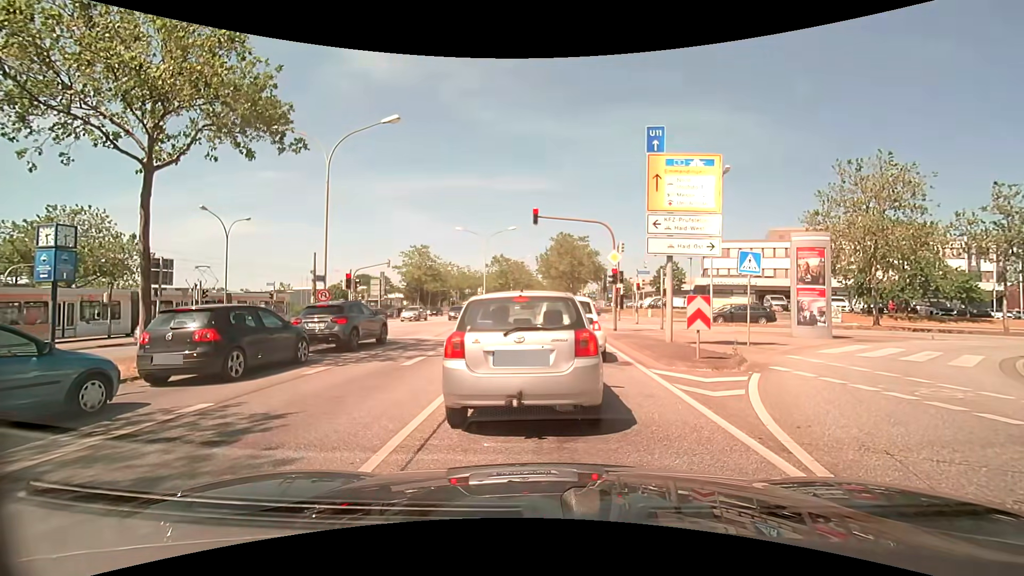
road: primary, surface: asphalt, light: Day
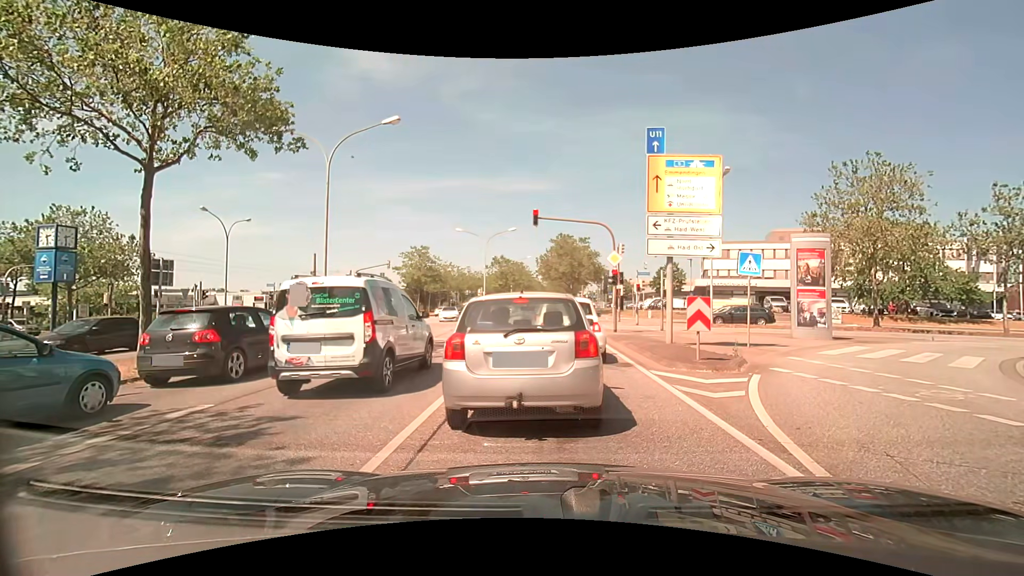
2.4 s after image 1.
(0.0, +0.1) m; 0°
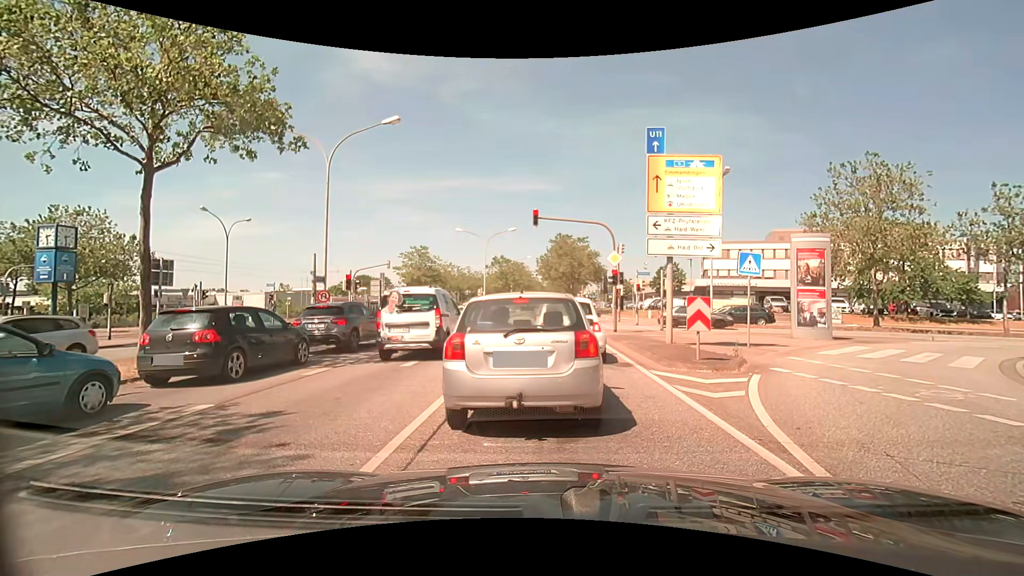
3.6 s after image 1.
(0.0, 0.0) m; 0°
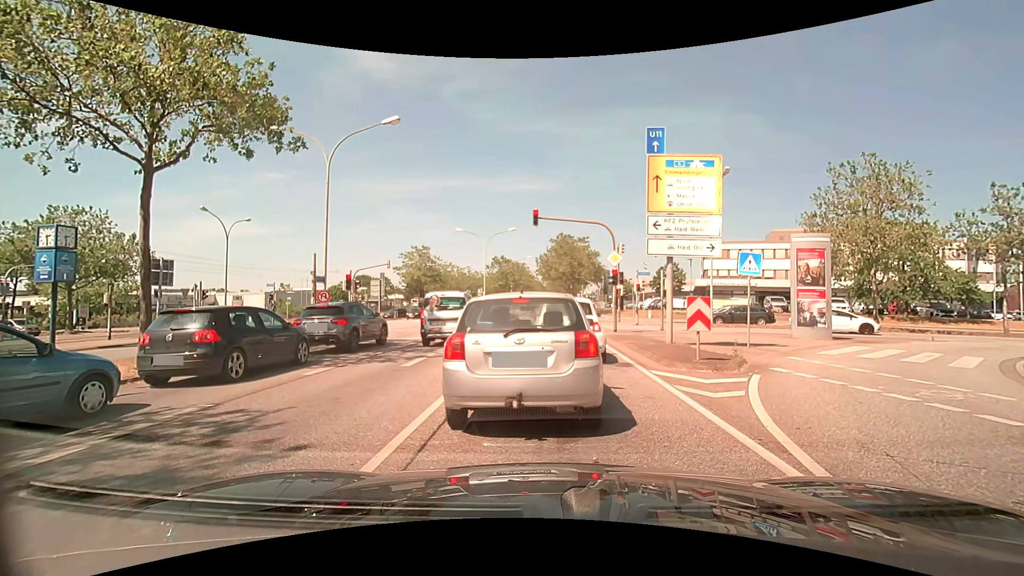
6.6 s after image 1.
(0.0, 0.0) m; 0°
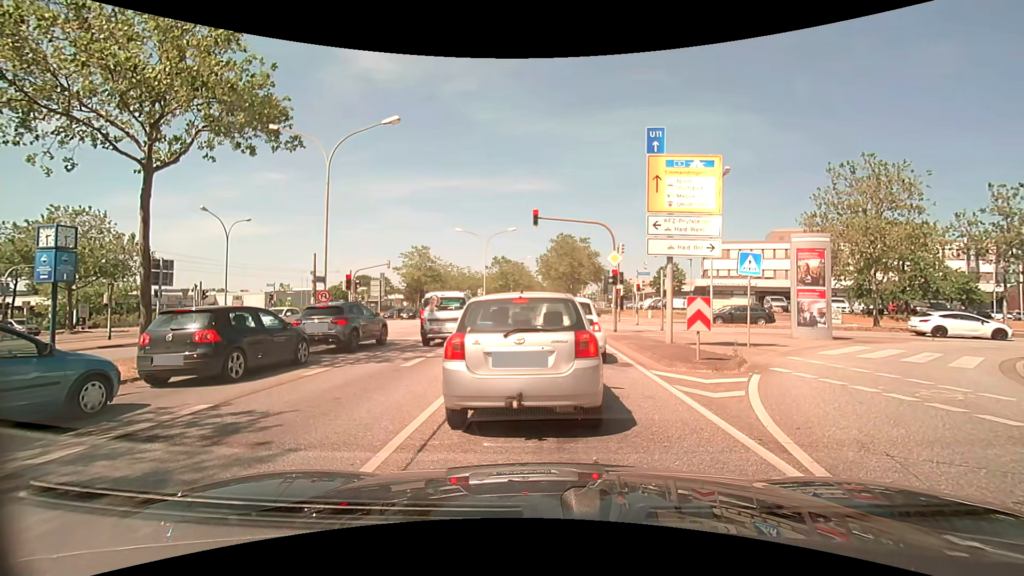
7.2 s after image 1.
(0.0, 0.0) m; 0°
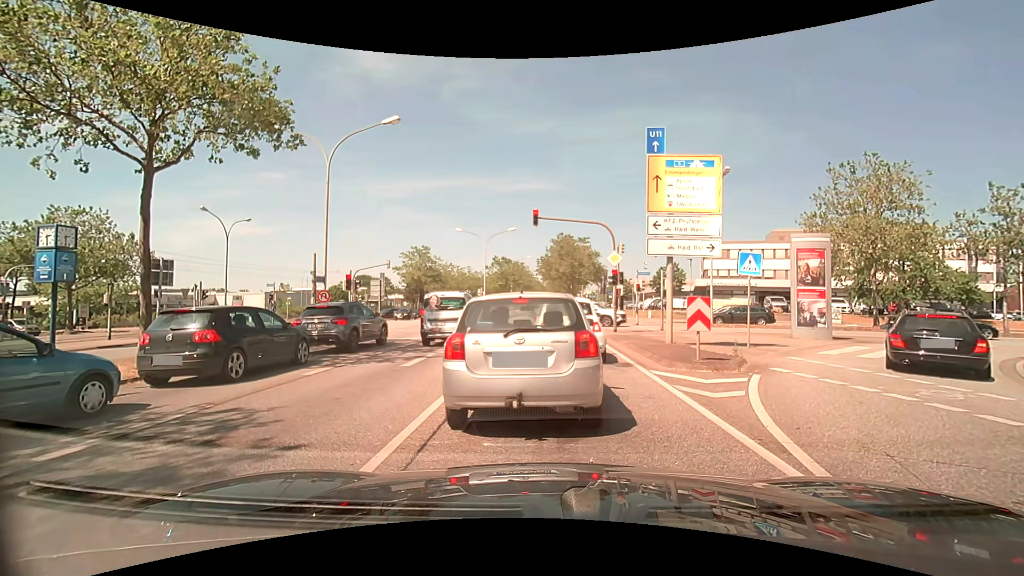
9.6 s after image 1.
(0.0, 0.0) m; 0°
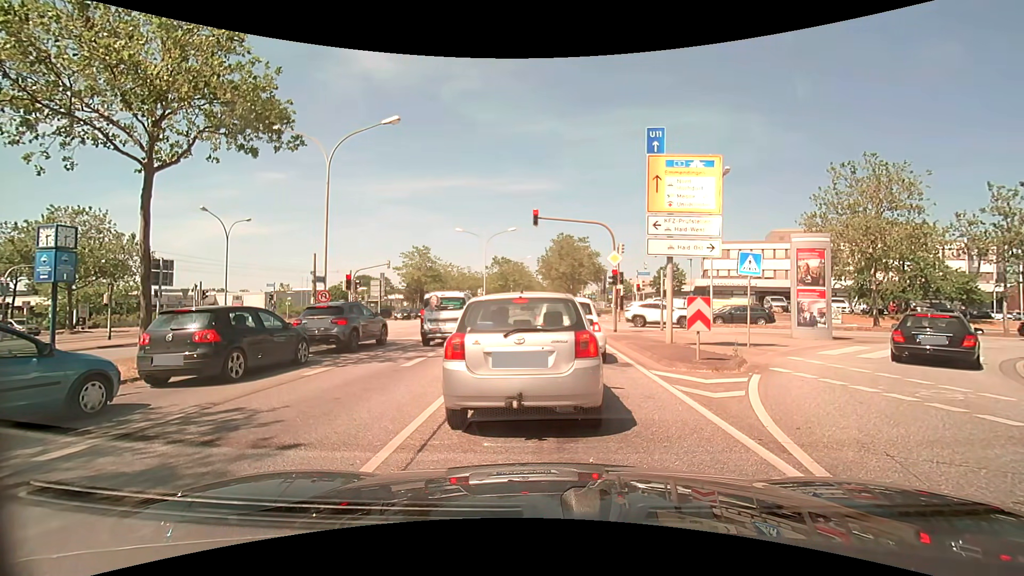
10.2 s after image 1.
(0.0, 0.0) m; 0°
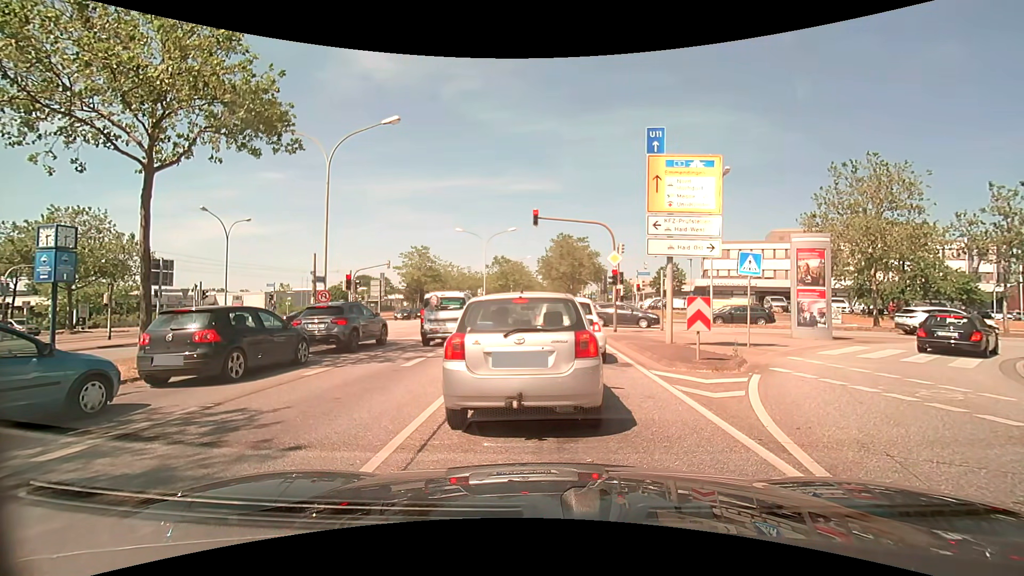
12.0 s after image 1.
(0.0, 0.0) m; 0°
(0, +10) (0, +20) (+1, +30) (+1, +40) (+1, +50) (+1, +60) (+1, +70) (+2, +80) (+2, +90) (+2, +100) m
